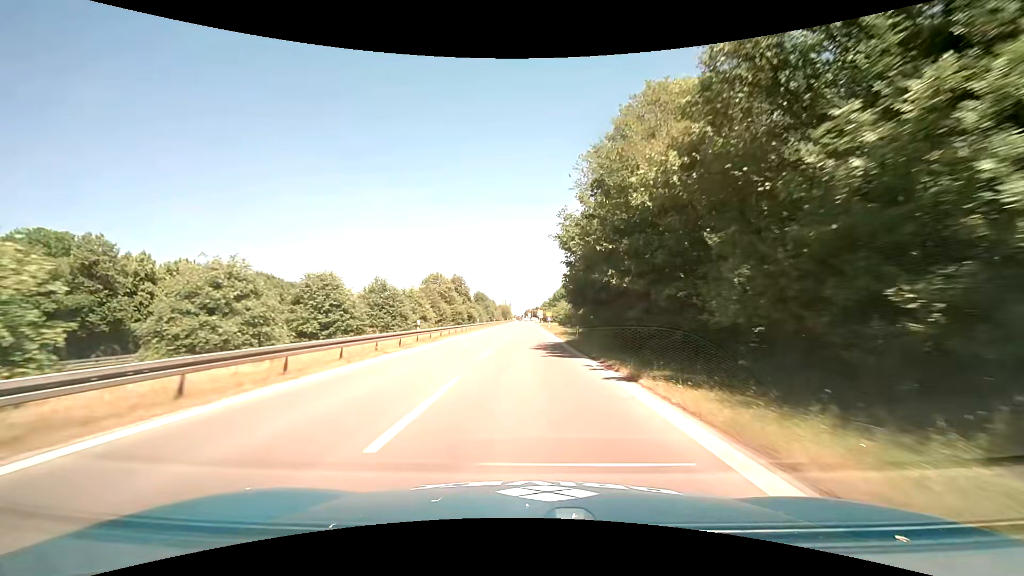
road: motorway_link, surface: asphalt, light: Day
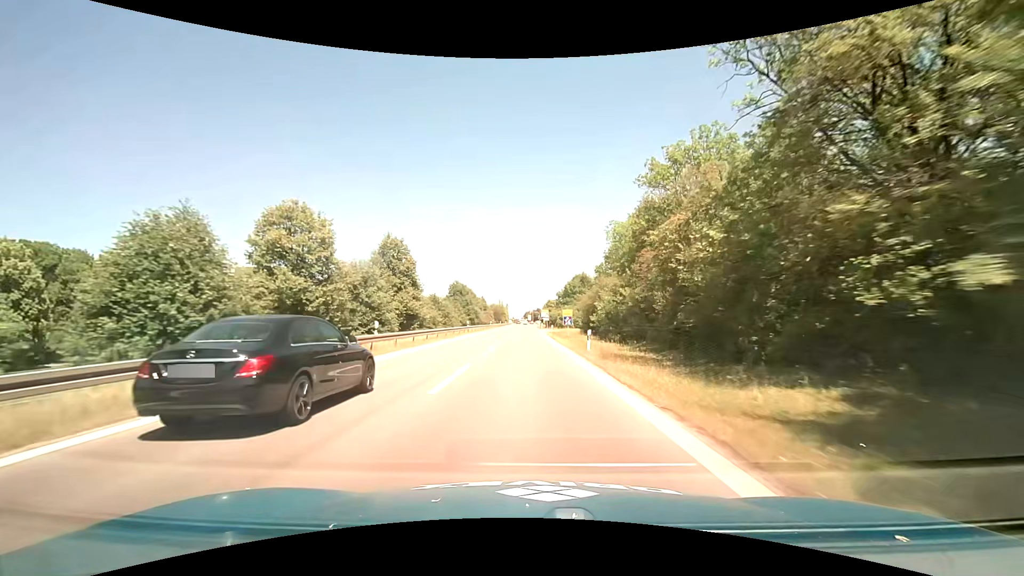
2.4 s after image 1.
(+0.2, +43.6) m; 0°
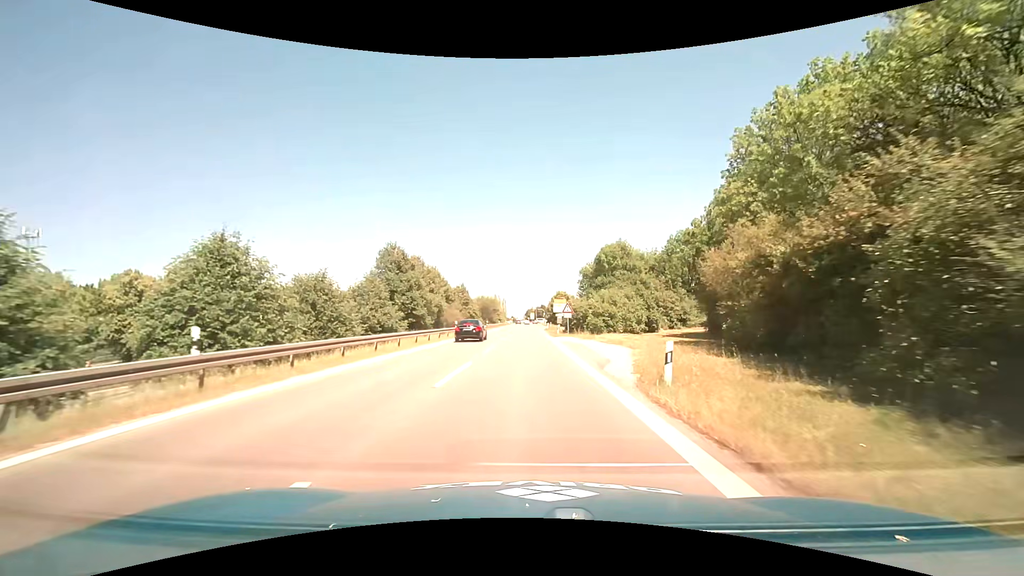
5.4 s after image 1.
(-0.1, +46.5) m; 0°
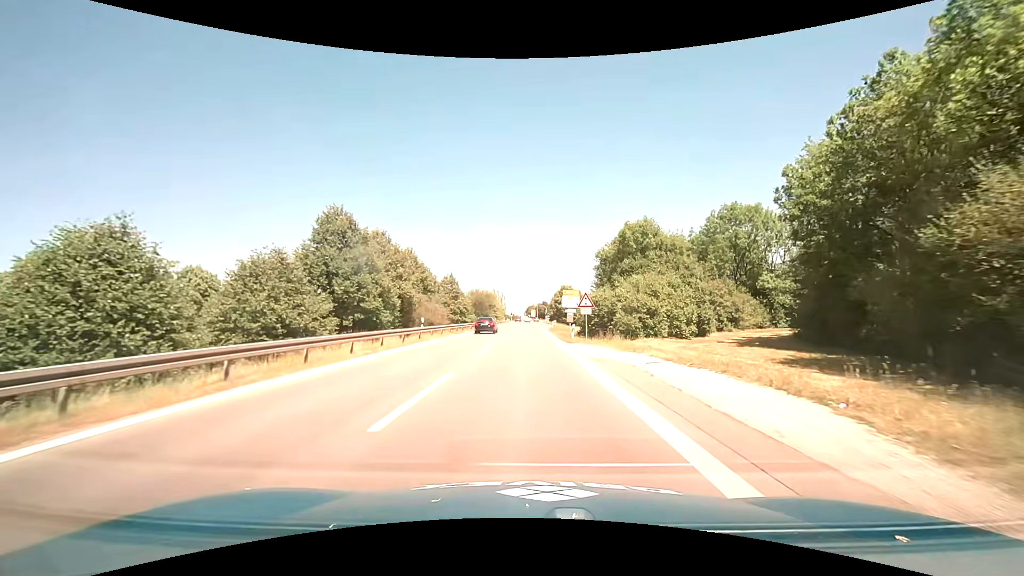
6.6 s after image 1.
(-0.1, +15.1) m; 0°
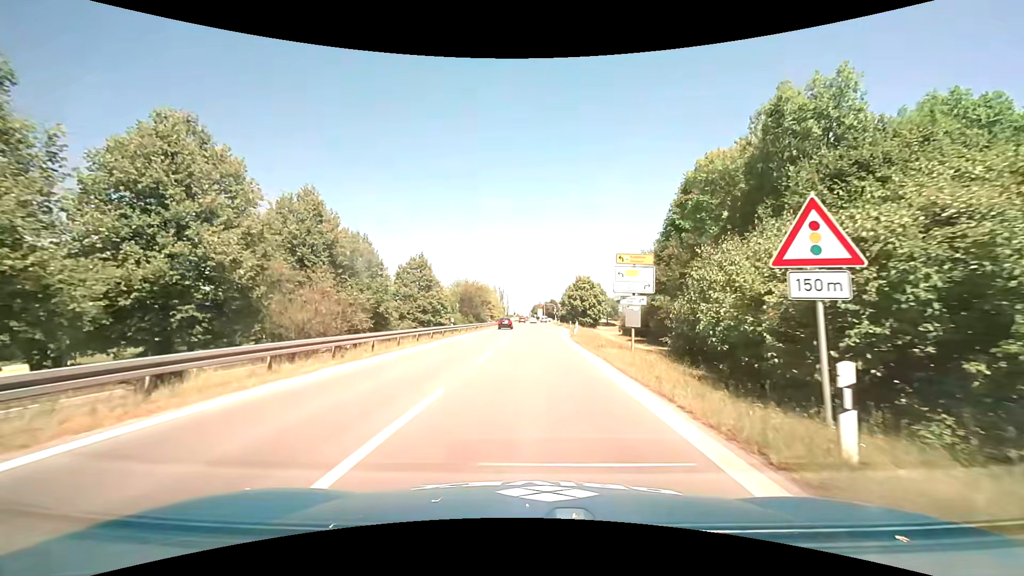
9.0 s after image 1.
(-0.1, +26.6) m; 0°
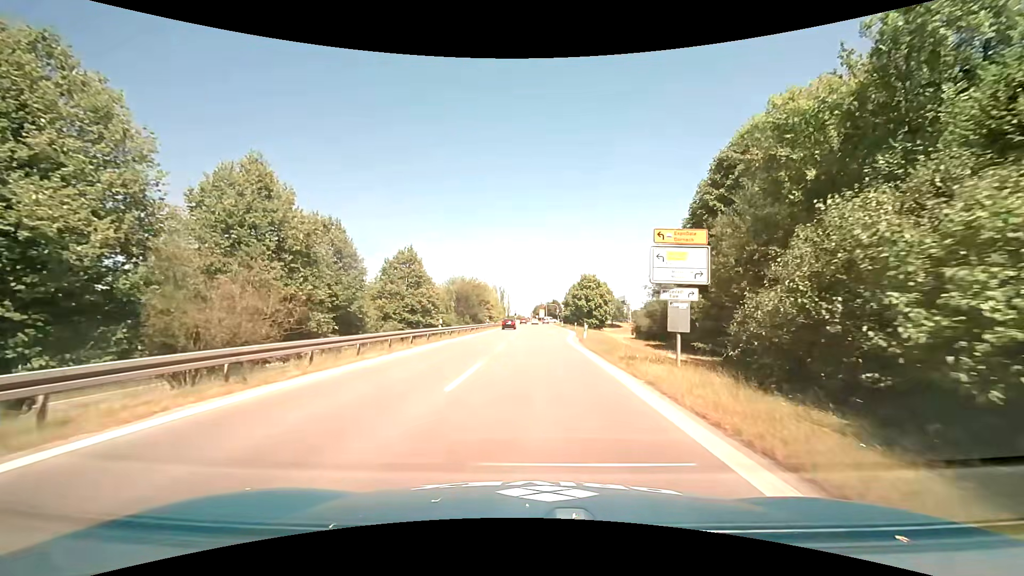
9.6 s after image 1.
(0.0, +6.0) m; -1°
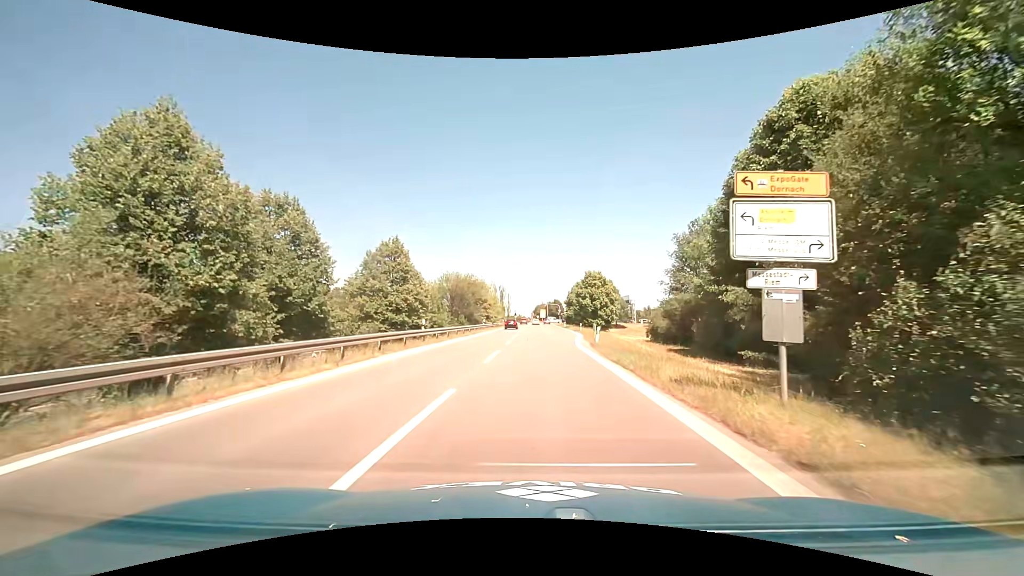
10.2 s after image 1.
(0.0, +5.8) m; 0°
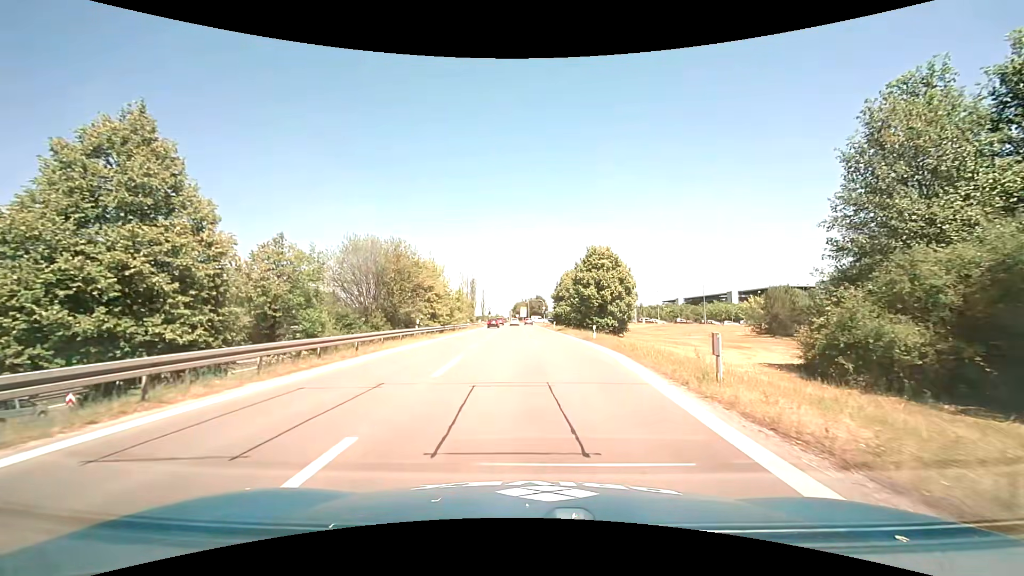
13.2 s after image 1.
(+0.5, +27.7) m; +2°
(0, +10) (0, +20) (-1, +30) (-1, +40) (-1, +50) (-2, +60) (-2, +70) (-2, +80) (-3, +90) (-3, +100) m
